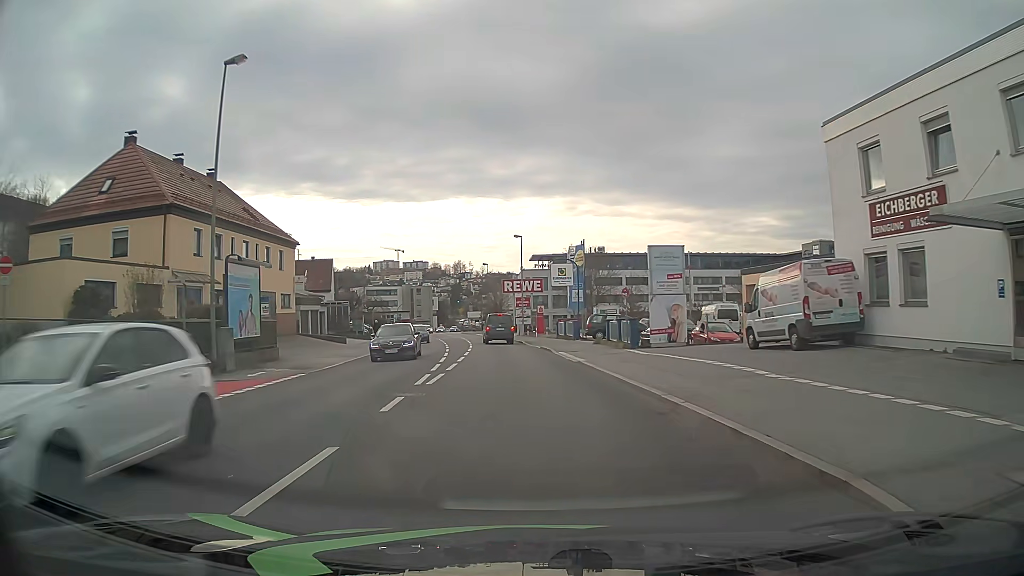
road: tertiary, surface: asphalt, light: Day
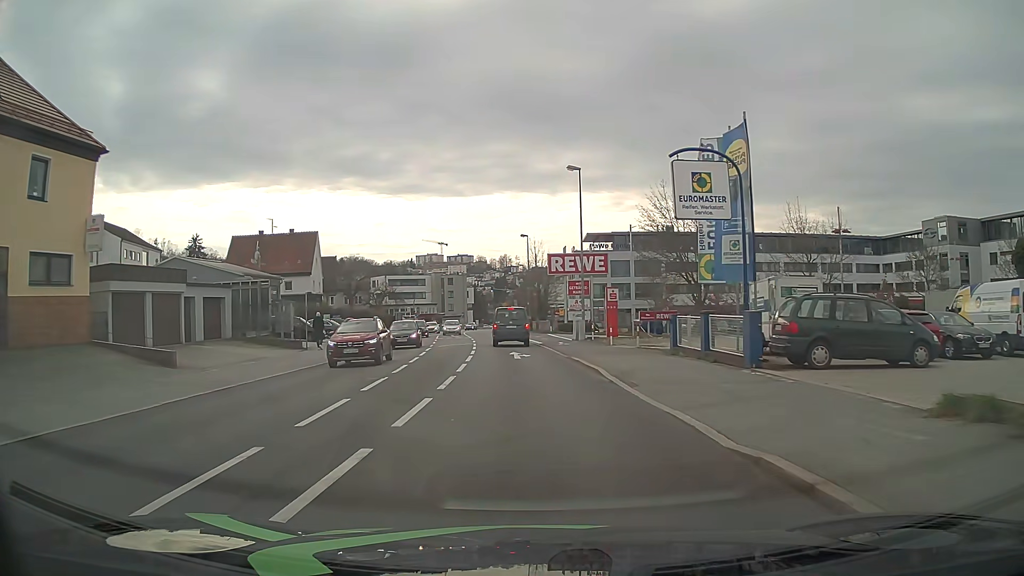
(-1.0, +29.1) m; -4°
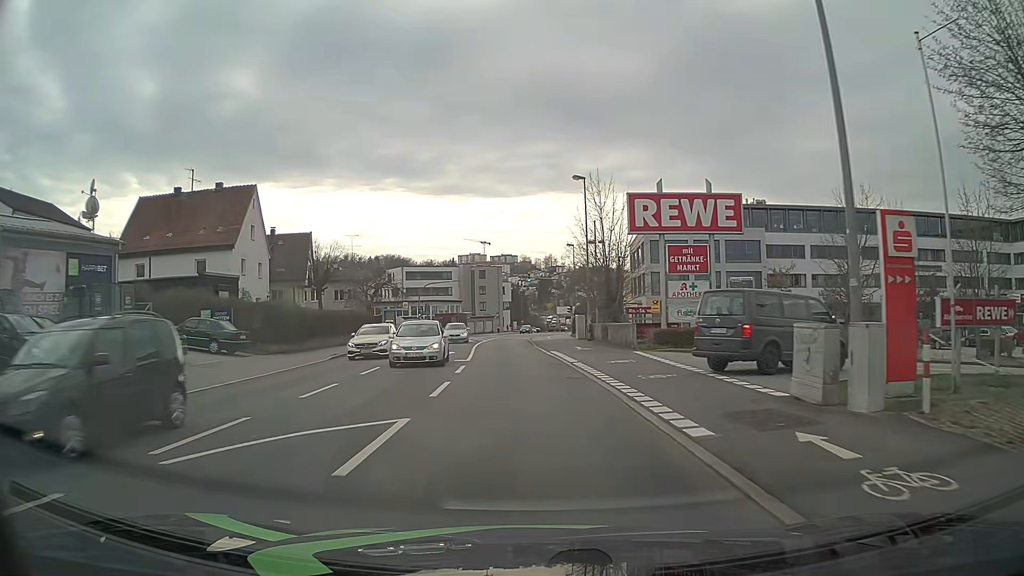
(-0.7, +30.0) m; -3°
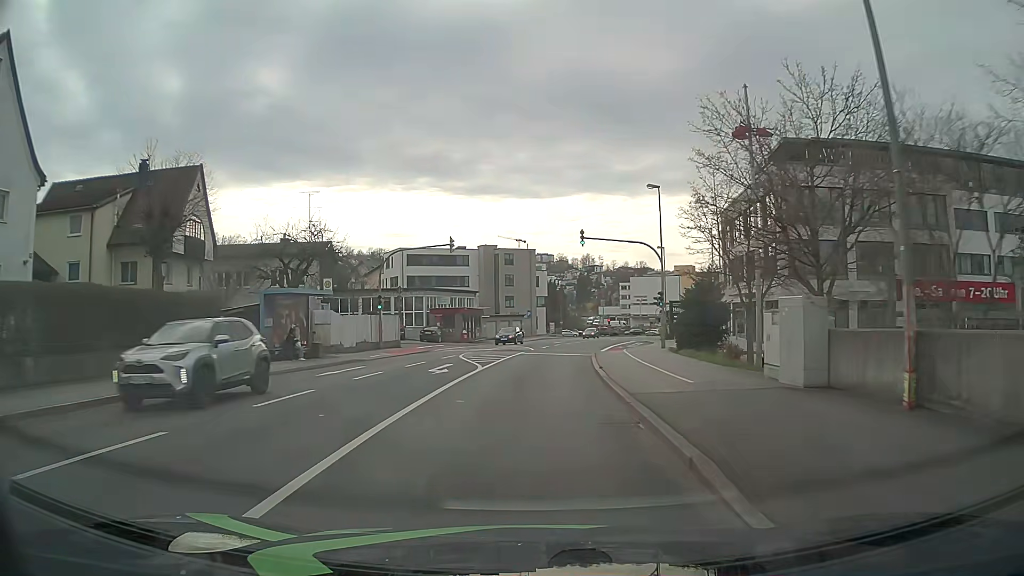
(-1.1, +33.6) m; -3°
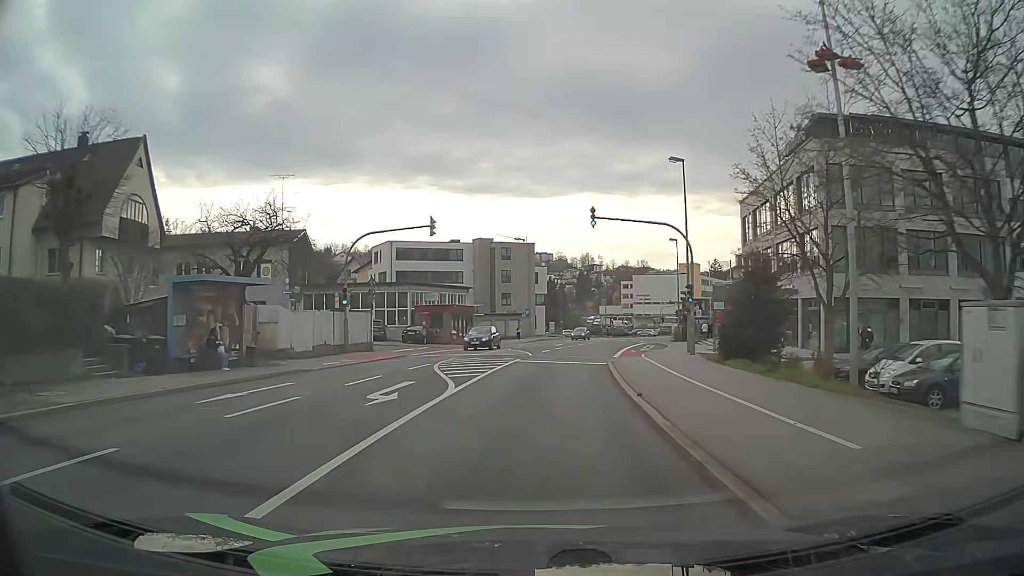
(0.0, +7.3) m; 0°
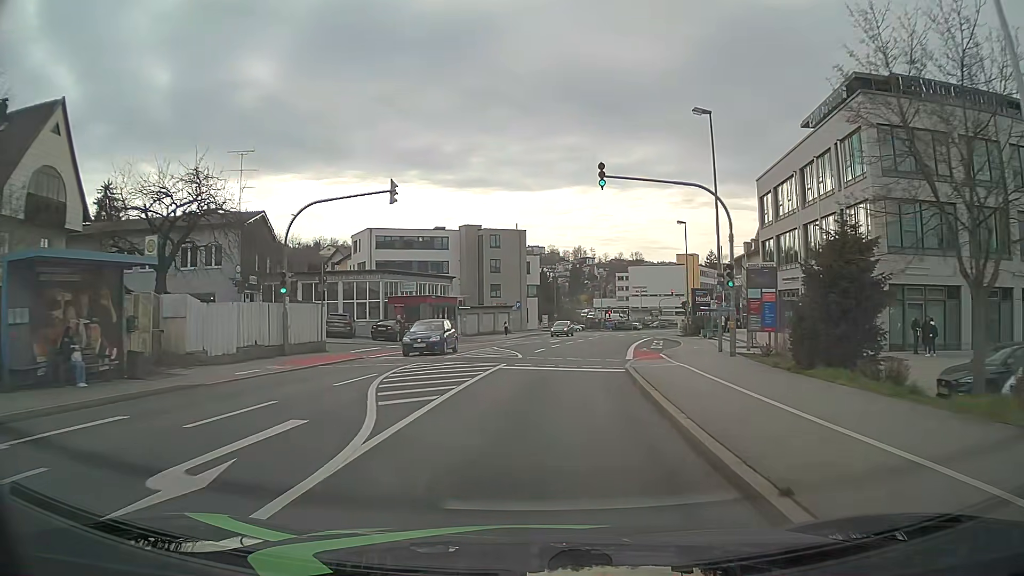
(+0.1, +7.4) m; +1°
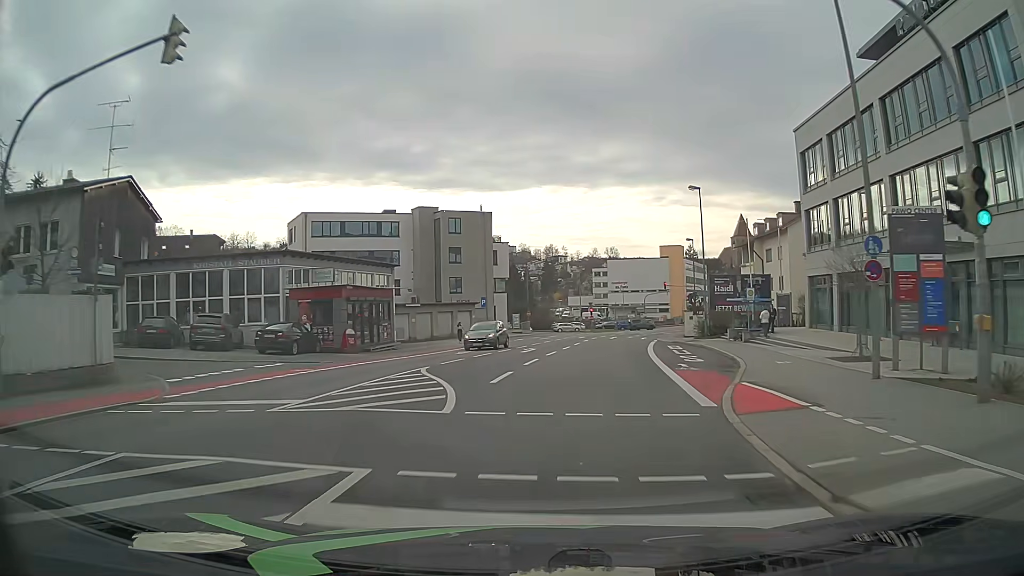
(+0.3, +15.0) m; +2°
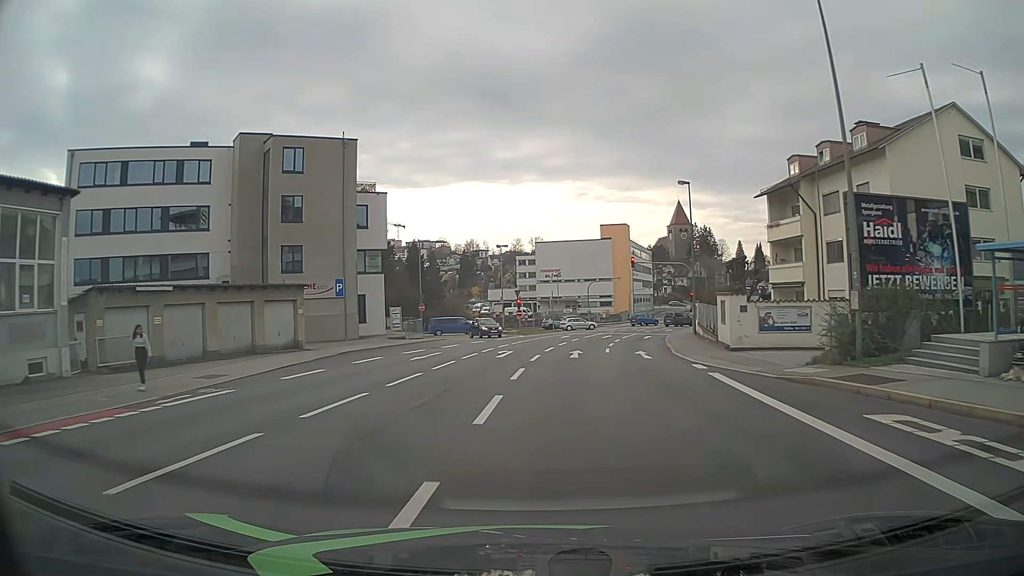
(+1.9, +29.8) m; +7°
(0, +10) (+1, +20) (+2, +30) (+3, +40) (+5, +50) (+8, +59) (+11, +69) (+14, +78) (+18, +87) (+22, +97) m
